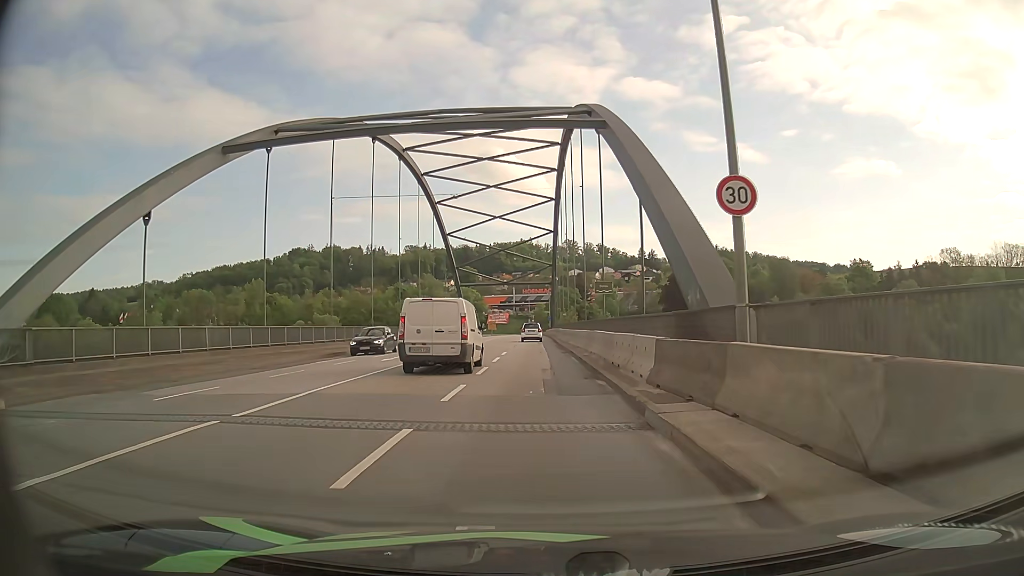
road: primary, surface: asphalt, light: Day
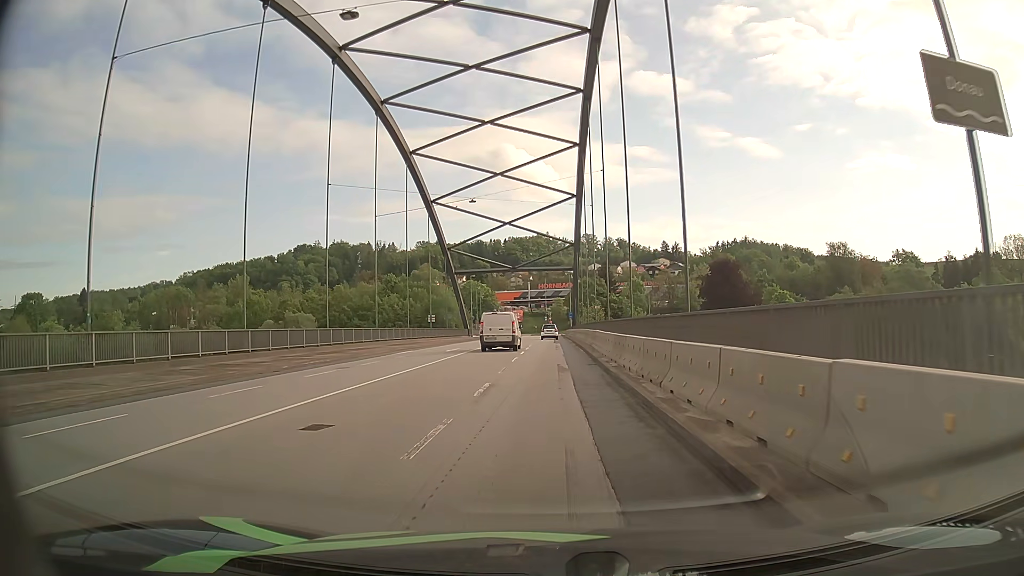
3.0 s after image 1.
(-0.6, +28.6) m; -2°
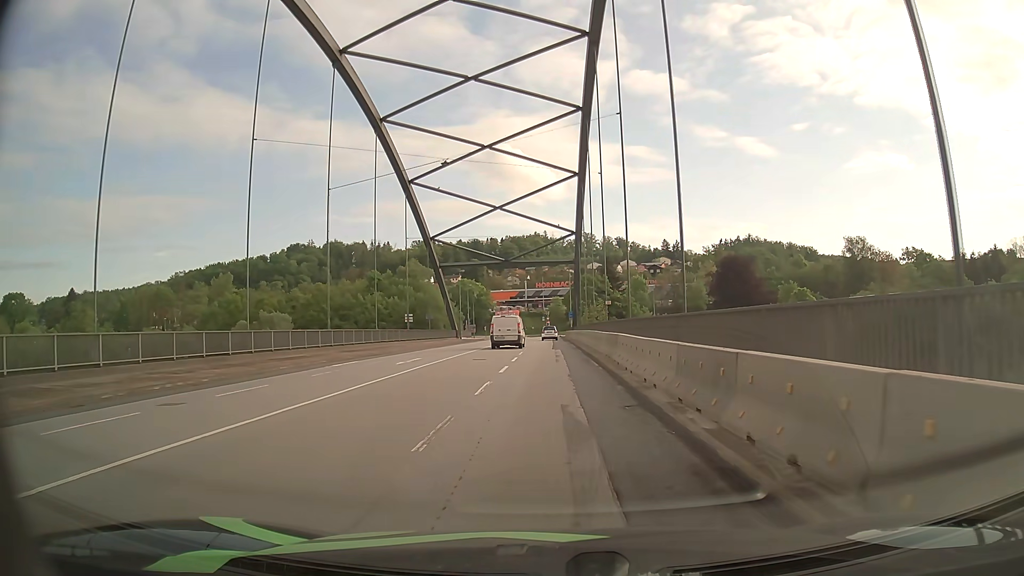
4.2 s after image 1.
(+0.1, +11.7) m; +1°
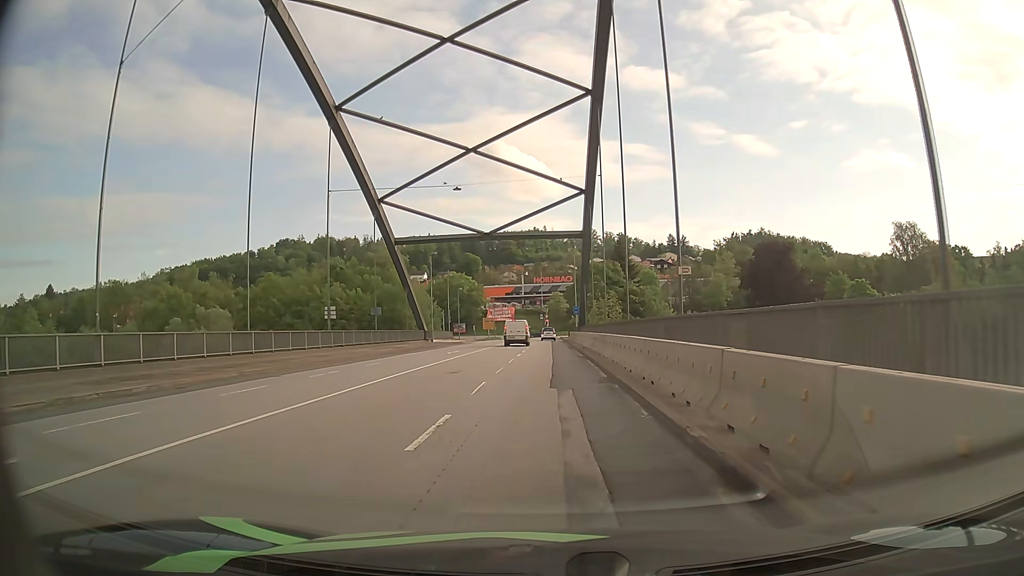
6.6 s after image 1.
(+0.1, +24.0) m; 0°
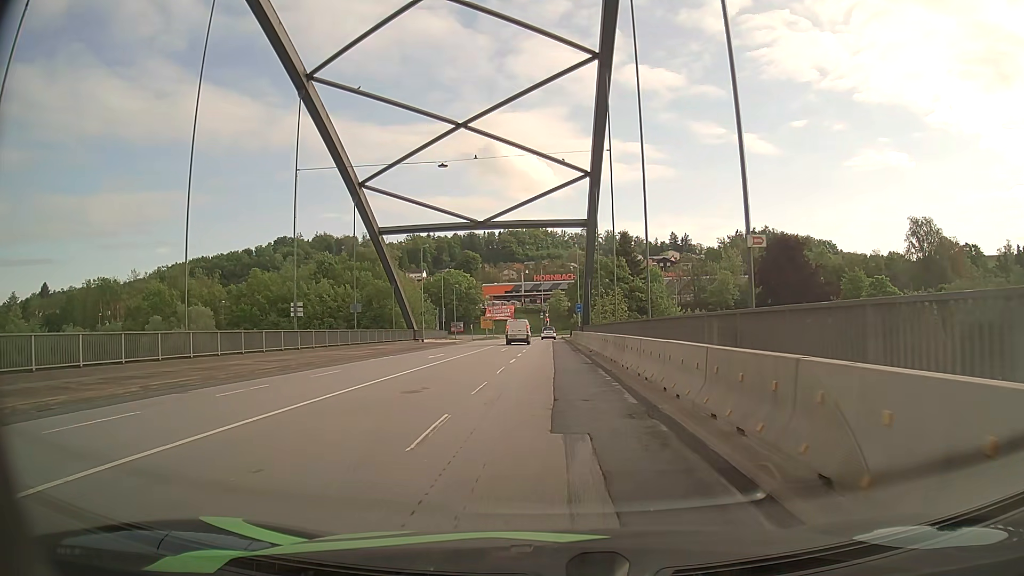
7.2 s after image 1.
(0.0, +6.1) m; 0°
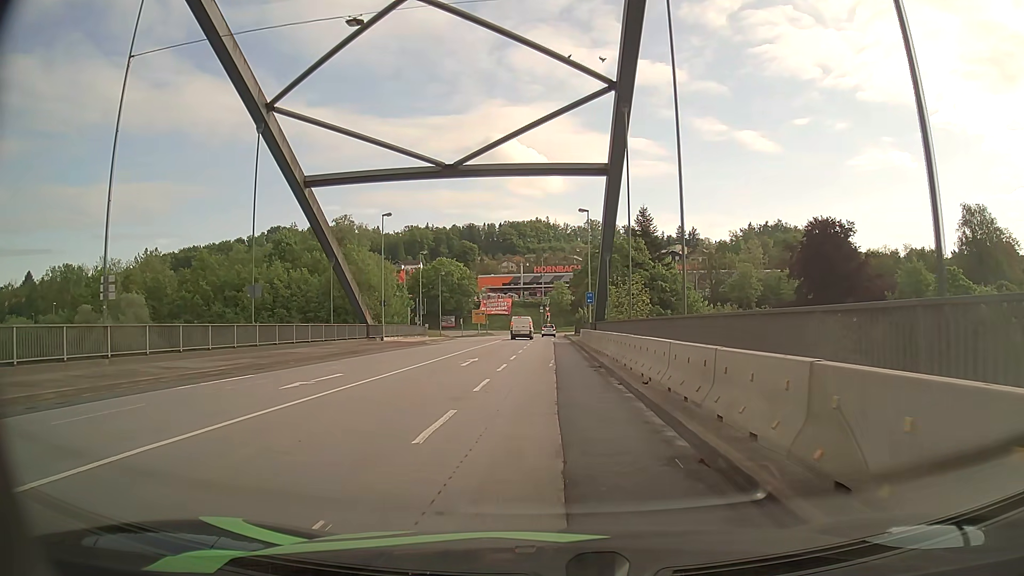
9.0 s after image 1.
(0.0, +17.8) m; 0°
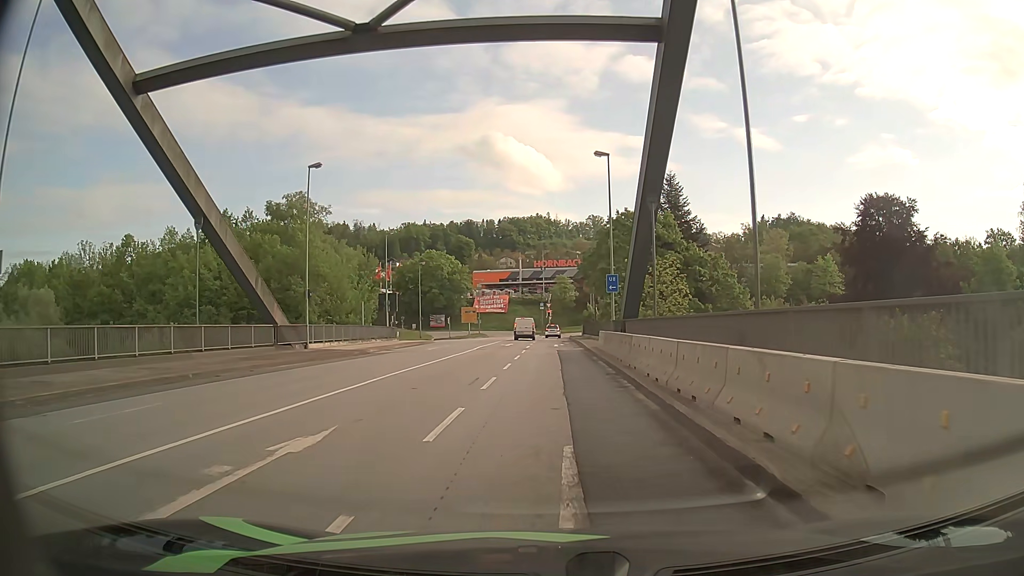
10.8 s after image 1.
(-0.1, +17.9) m; -1°
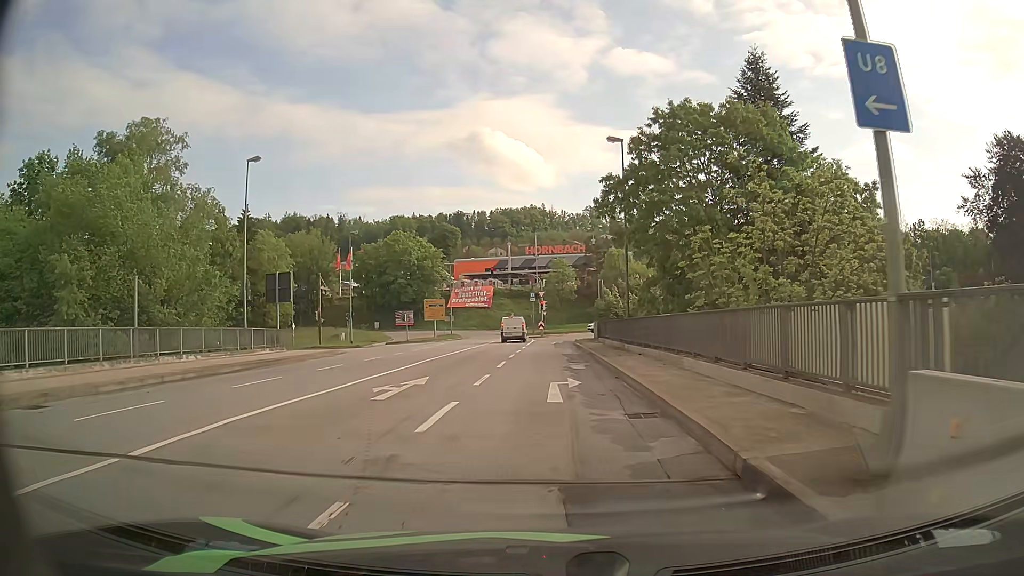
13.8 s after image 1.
(+0.4, +29.7) m; 0°
(0, +10) (0, +20) (0, +30) (0, +40) (+1, +50) (+3, +60) (+10, +66) (+20, +70) (+29, +73) (+39, +75) m
